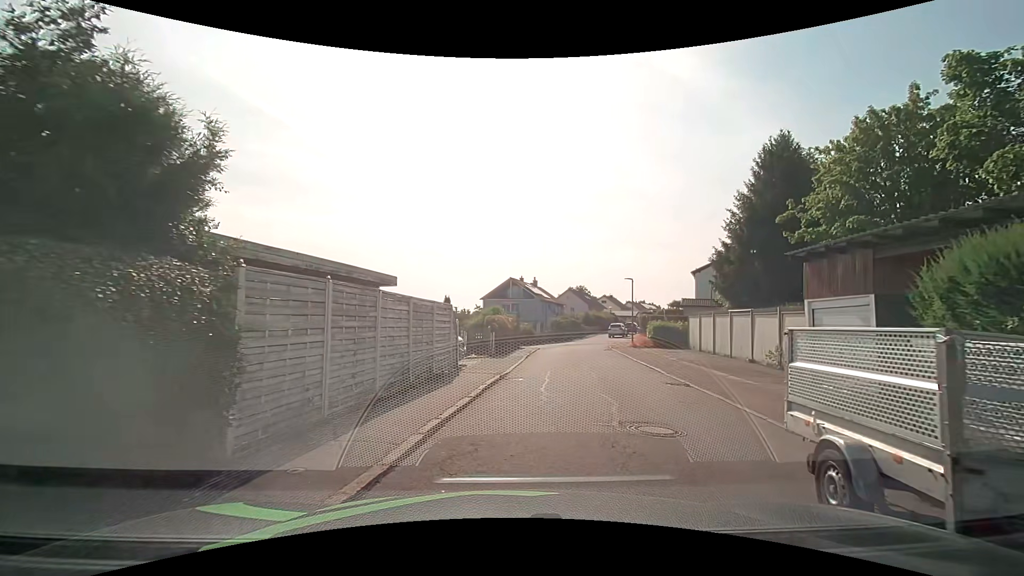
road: residential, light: Day
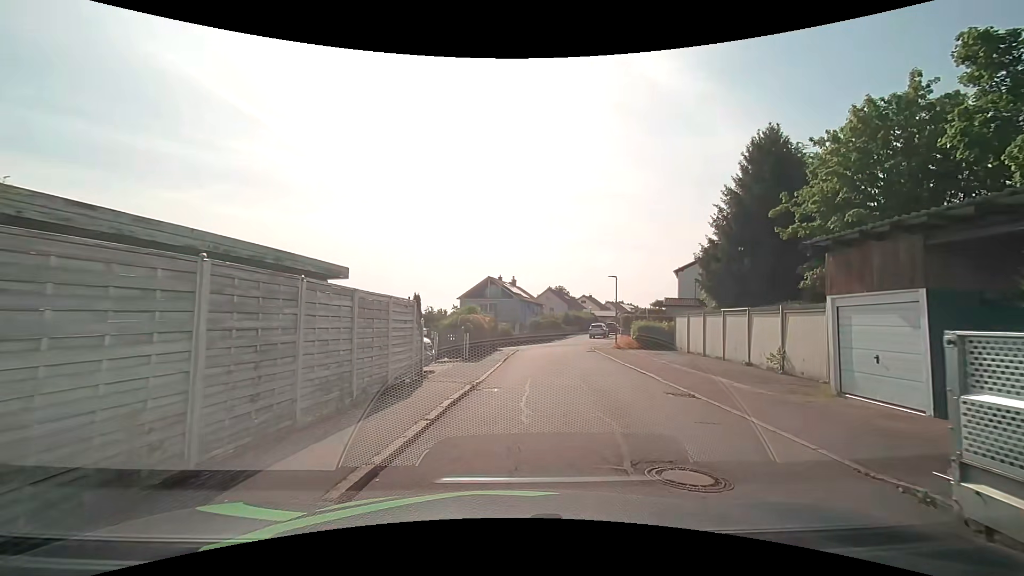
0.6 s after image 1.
(+0.1, +2.2) m; +4°
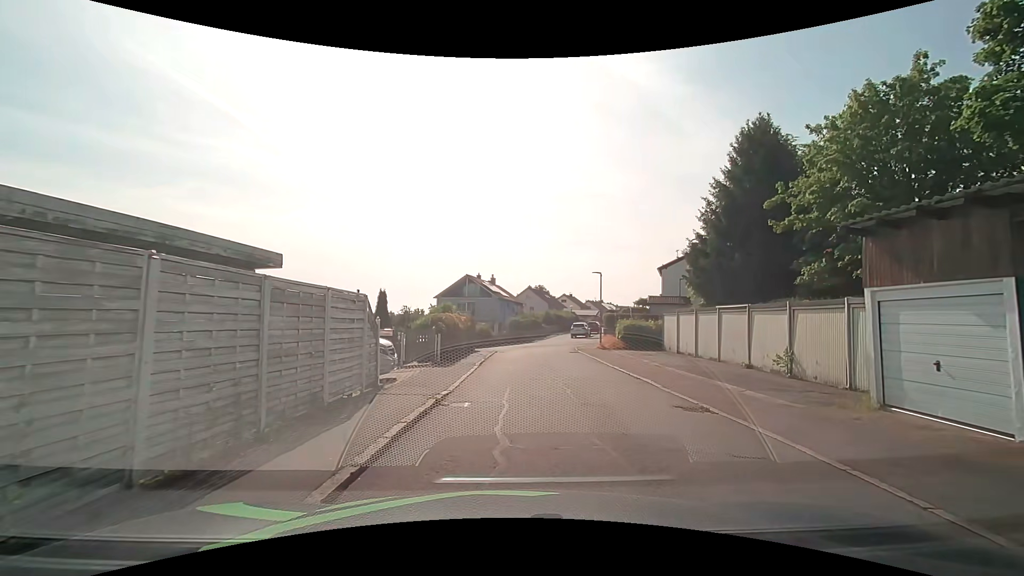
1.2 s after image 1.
(0.0, +2.2) m; +2°
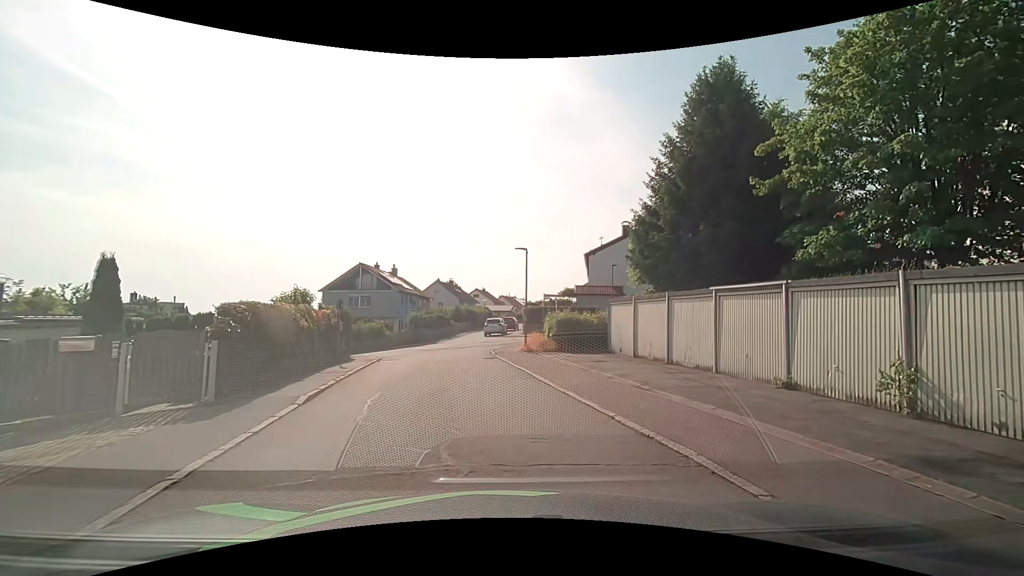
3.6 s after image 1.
(+0.6, +9.0) m; +10°
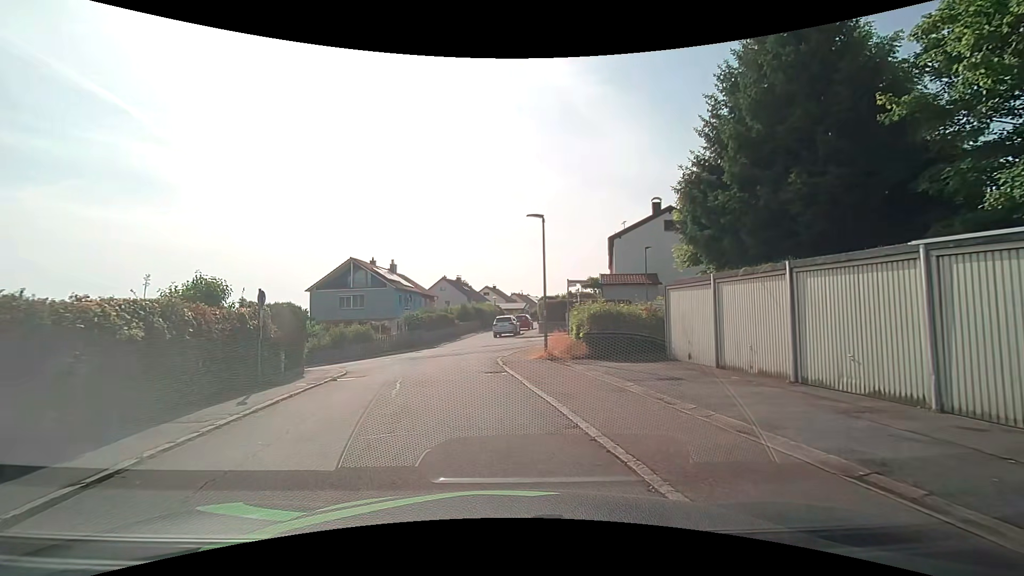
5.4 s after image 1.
(+0.1, +6.9) m; -1°
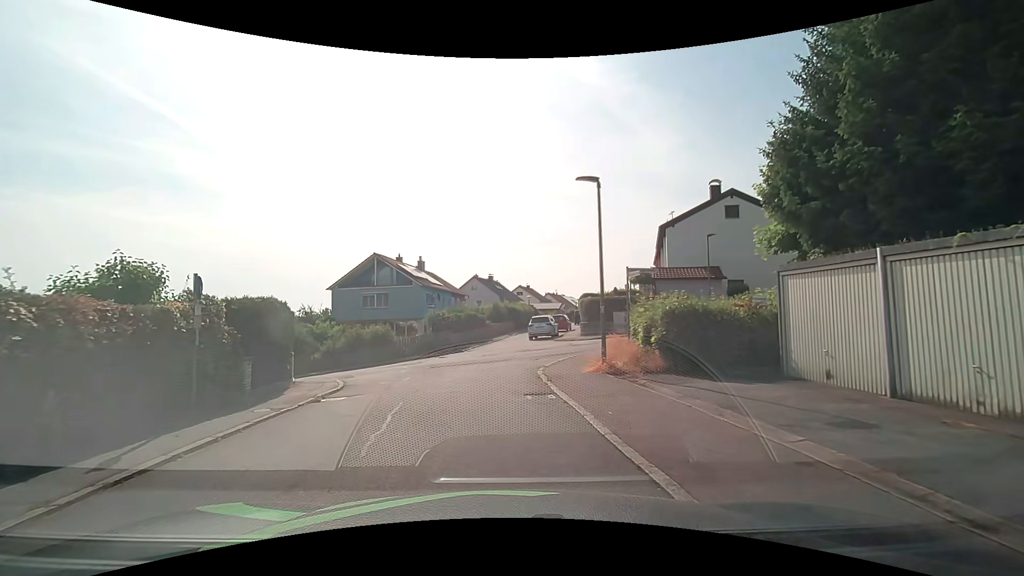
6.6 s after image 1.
(-0.2, +4.3) m; -5°
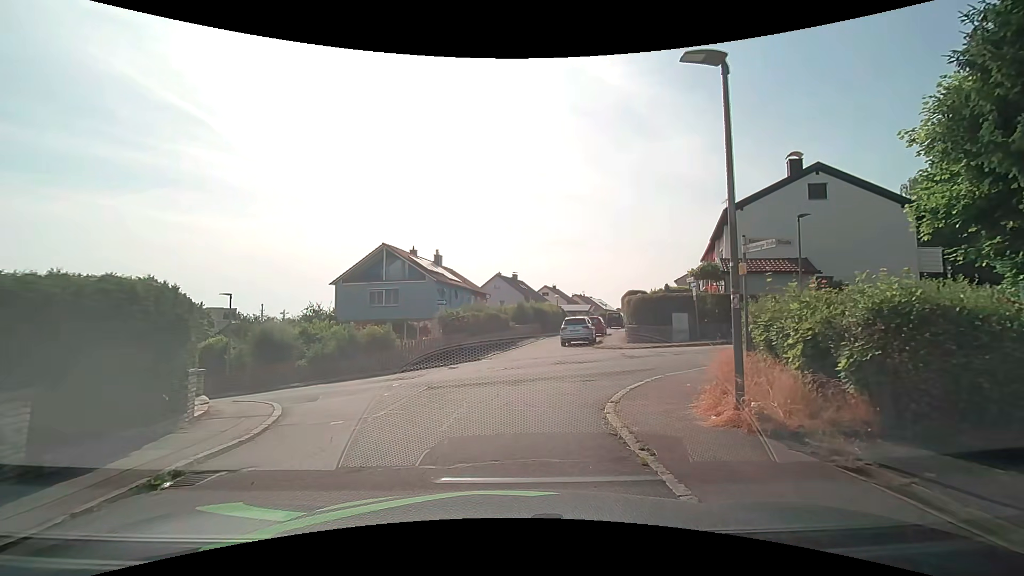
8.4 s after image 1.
(-0.2, +6.0) m; -4°
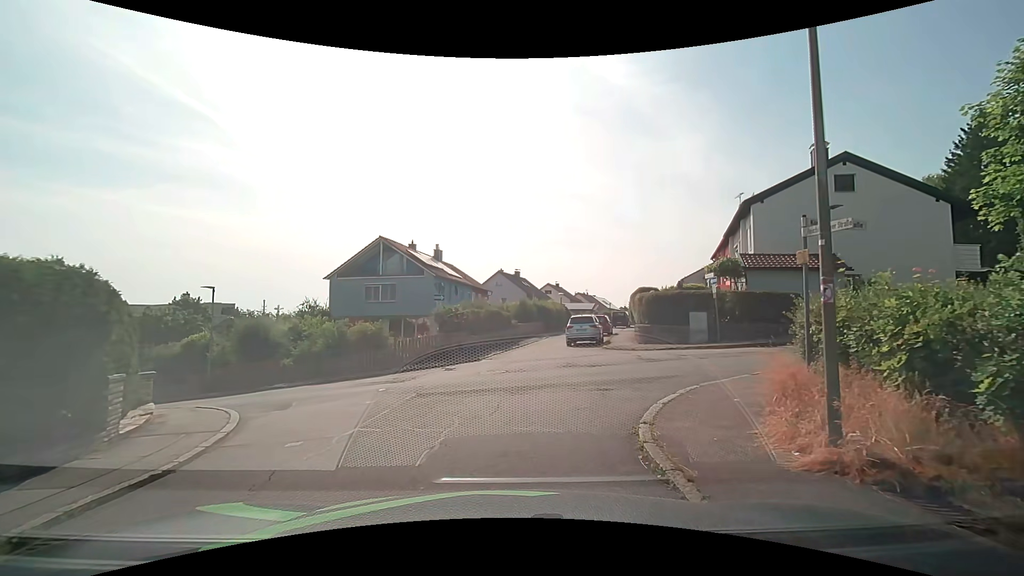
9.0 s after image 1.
(0.0, +1.8) m; -1°
